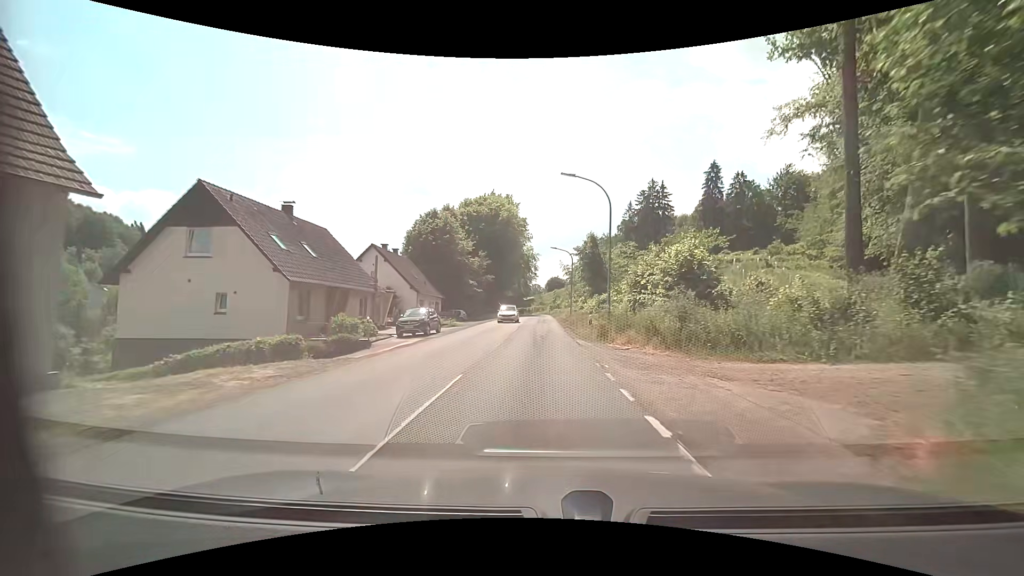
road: secondary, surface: asphalt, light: Day
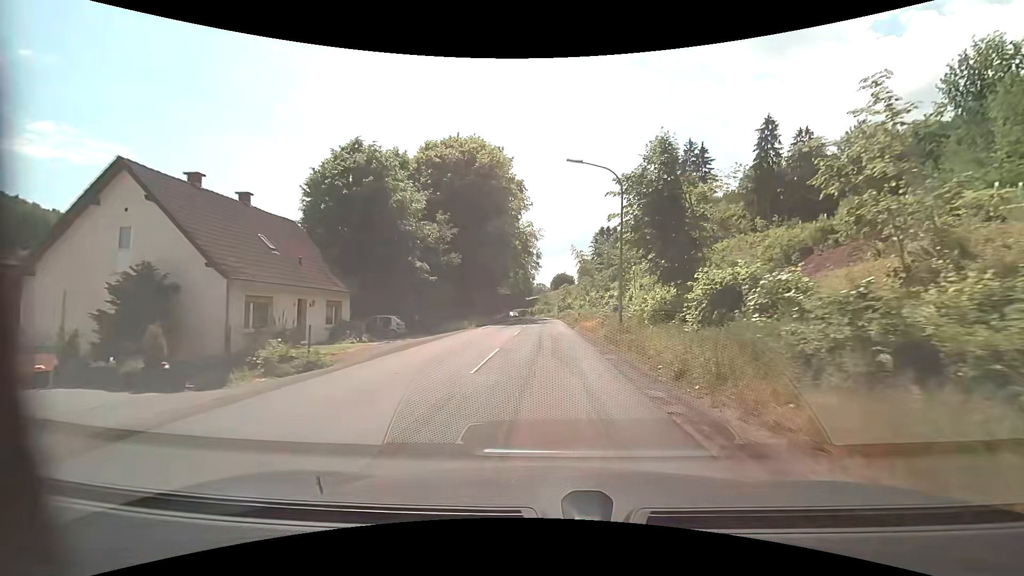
(-0.4, +30.0) m; -1°
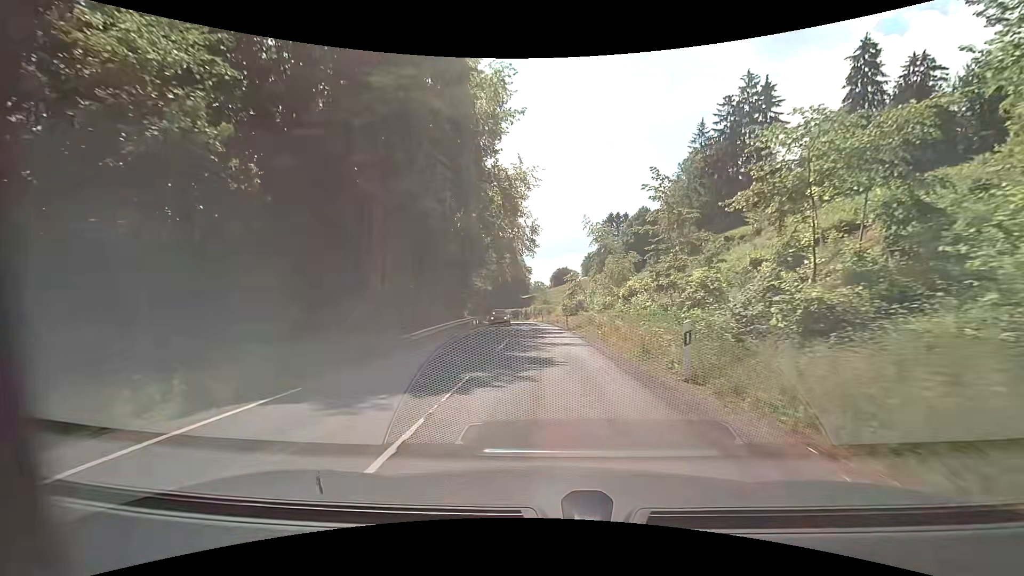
(-0.2, +30.3) m; 0°
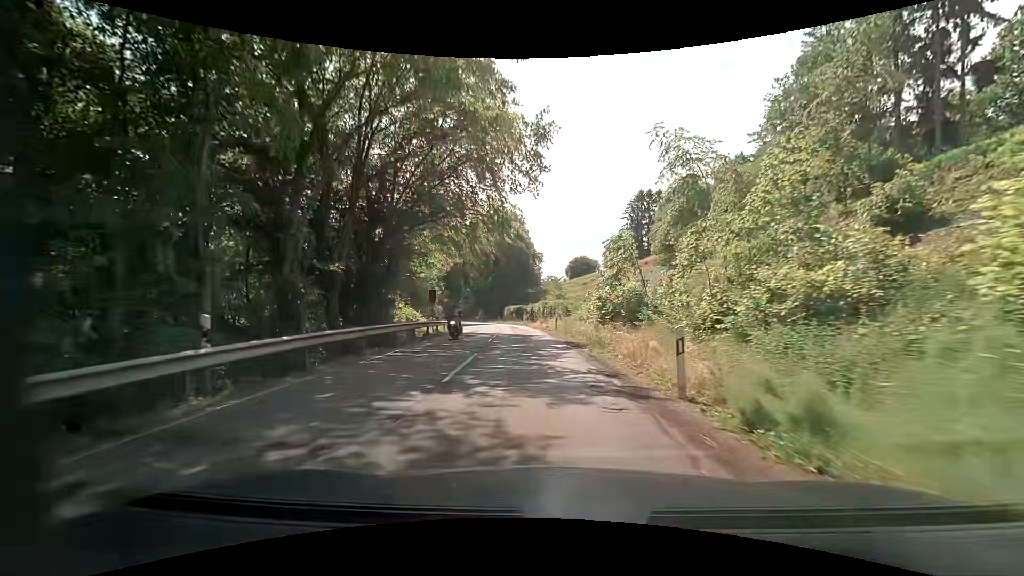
(0.0, +30.7) m; -1°
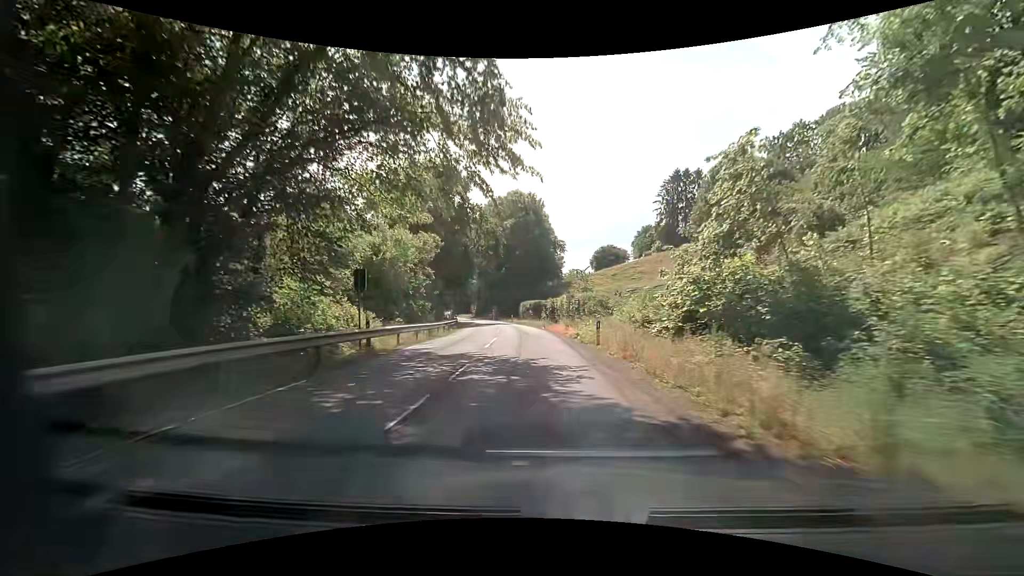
(-0.4, +15.5) m; -3°
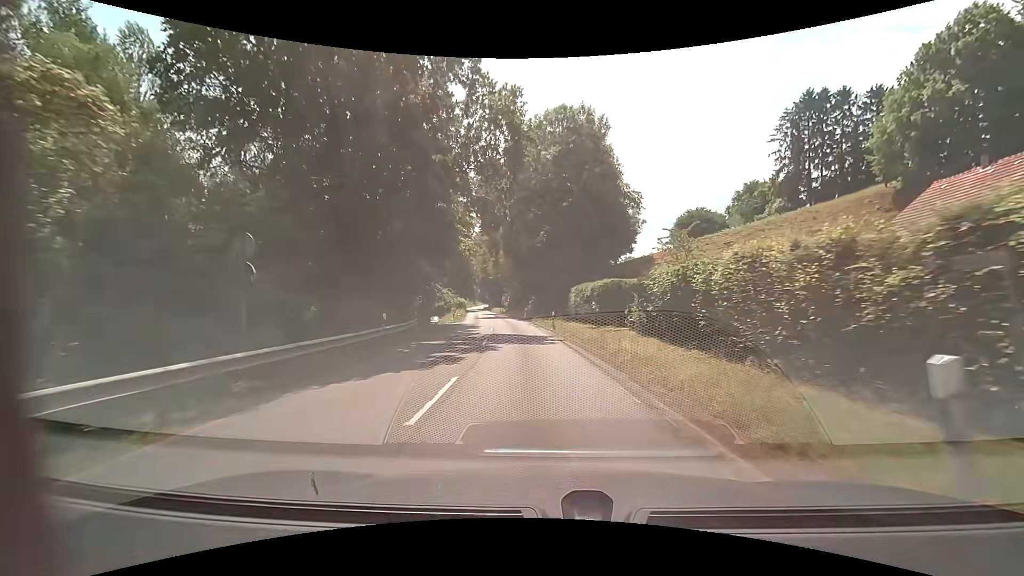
(-2.1, +37.7) m; -6°
